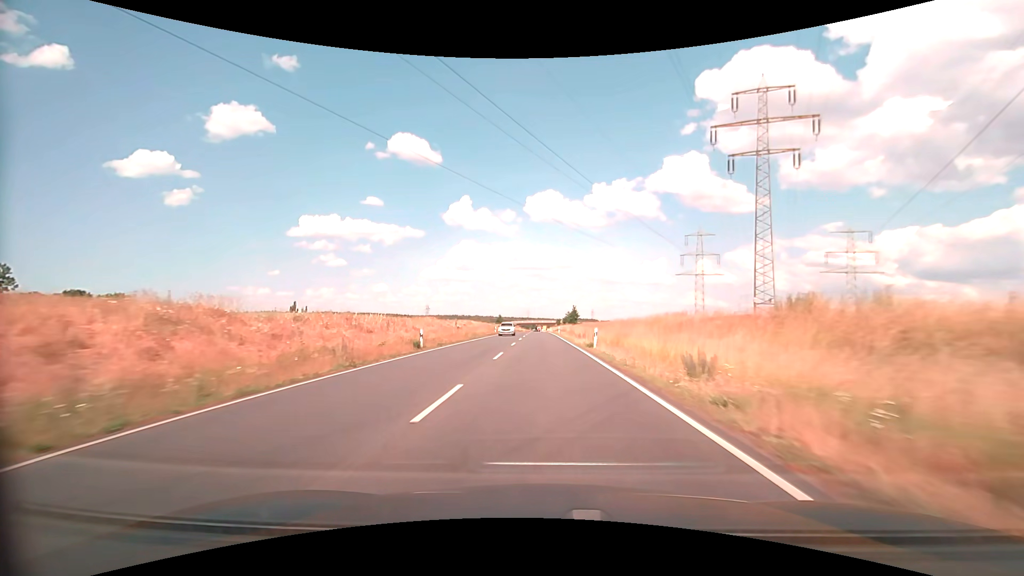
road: primary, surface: asphalt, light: Day
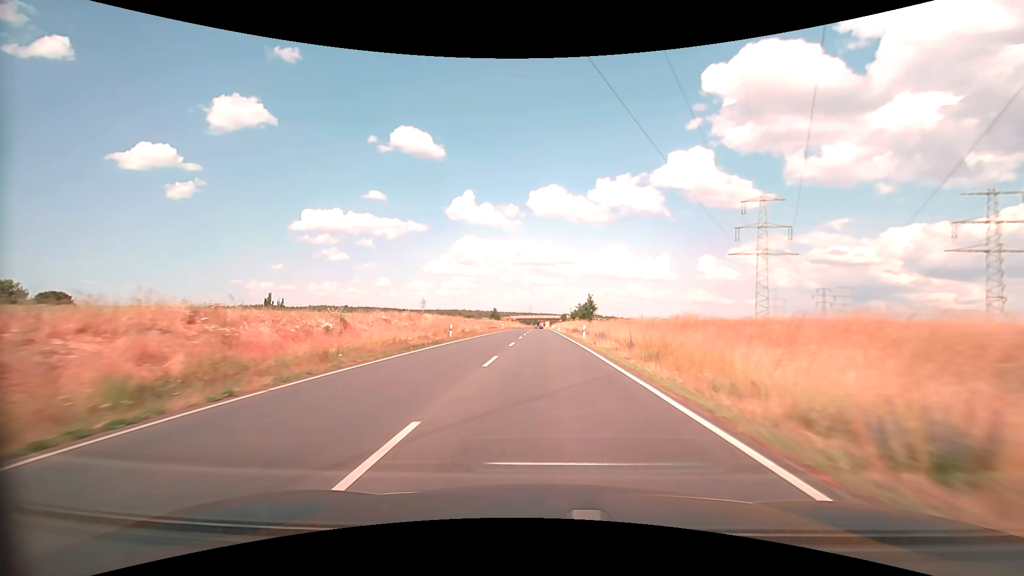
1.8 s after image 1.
(-0.4, +40.4) m; 0°
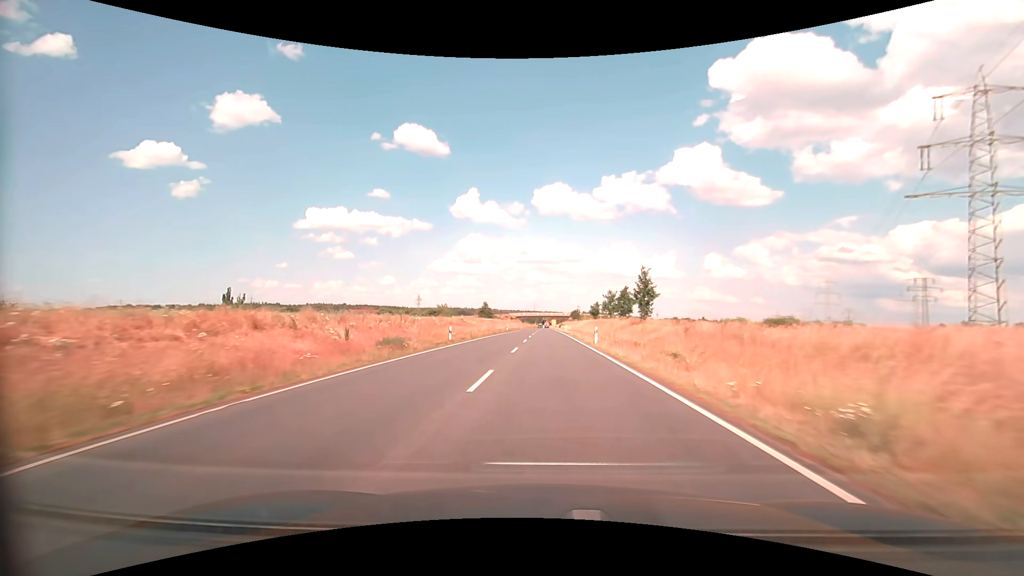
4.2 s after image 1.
(-0.3, +53.0) m; 0°
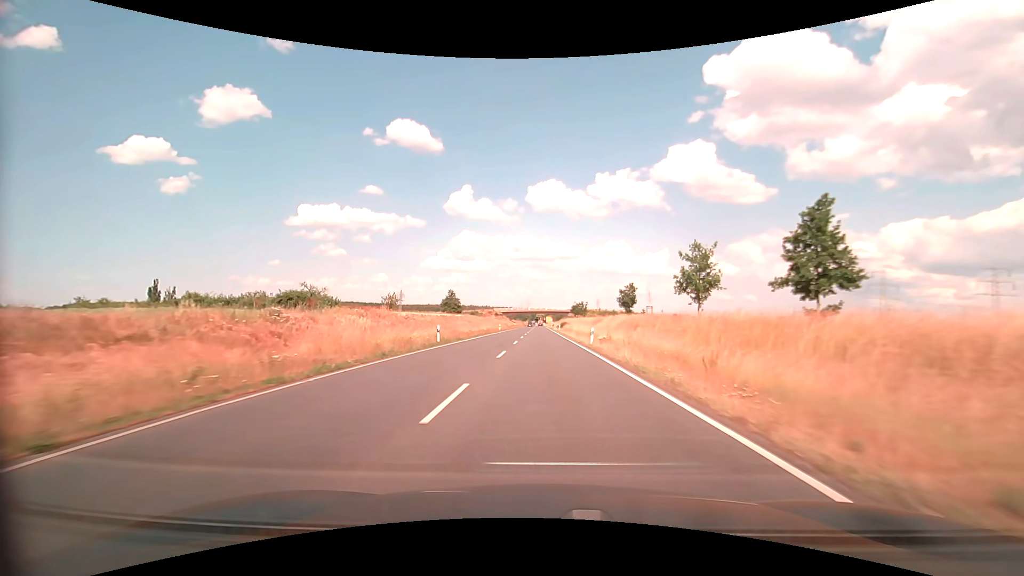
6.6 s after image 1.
(+0.3, +51.4) m; +1°
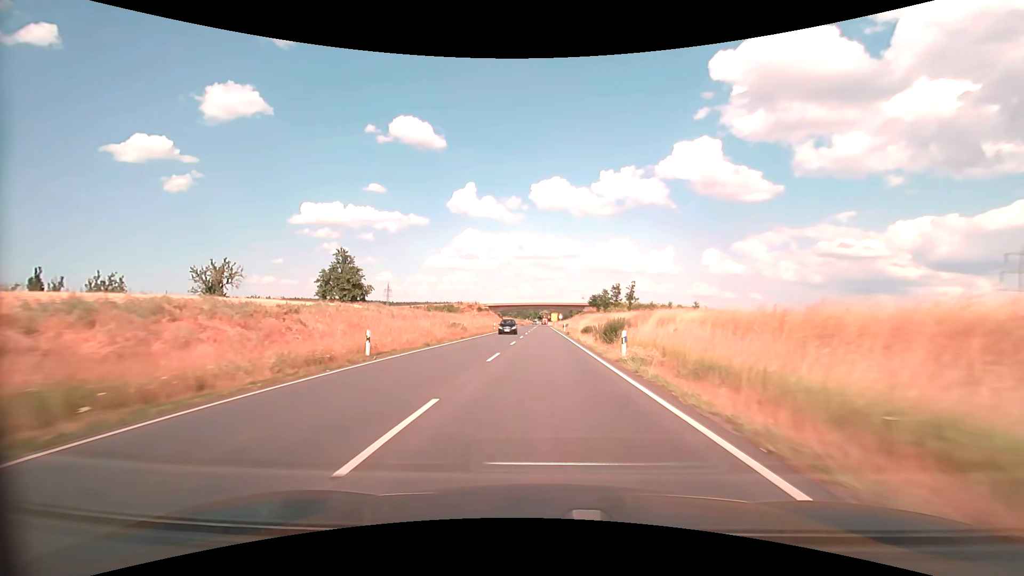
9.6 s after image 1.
(-0.1, +62.2) m; 0°
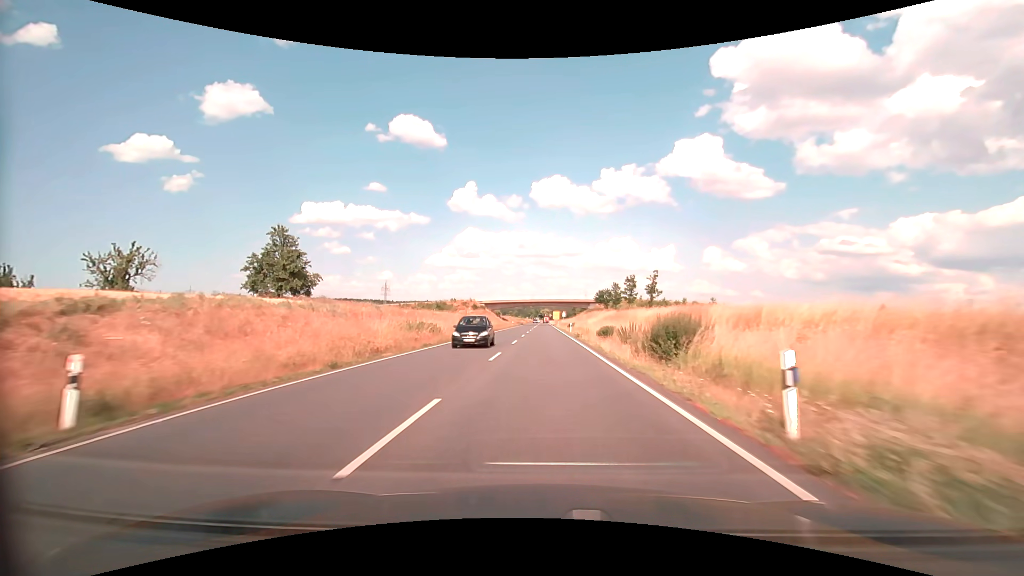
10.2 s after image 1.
(0.0, +12.1) m; 0°
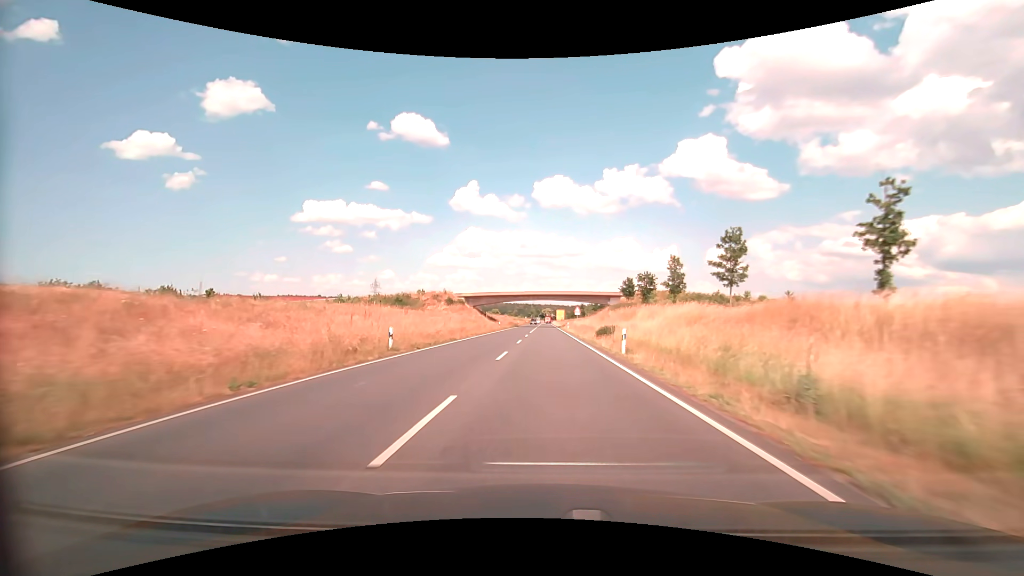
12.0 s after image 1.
(-0.2, +35.7) m; 0°
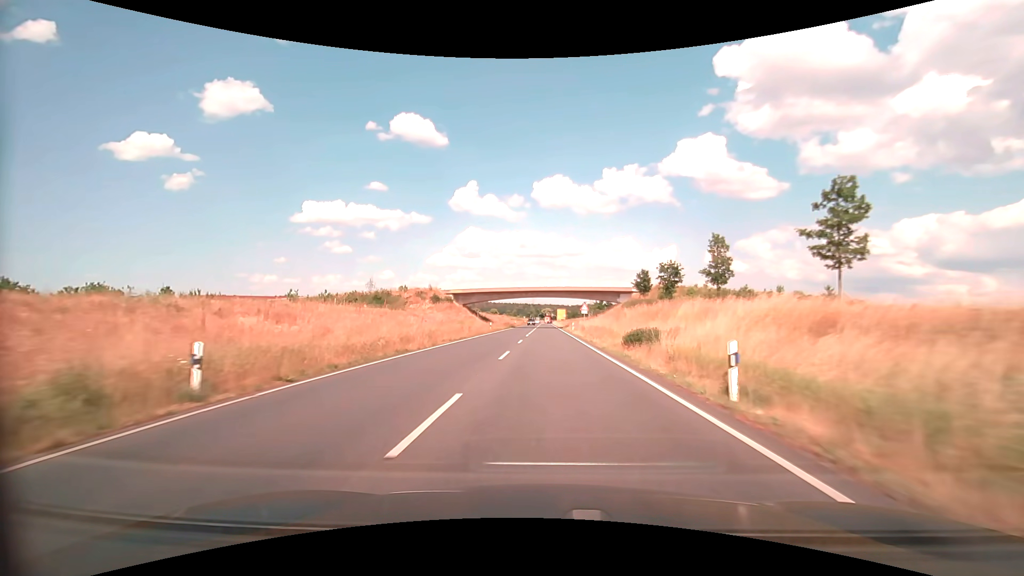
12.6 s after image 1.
(0.0, +11.7) m; 0°
(0, +10) (0, +20) (0, +30) (0, +40) (0, +50) (0, +60) (0, +70) (+1, +80) (+1, +90) (+1, +100) m
